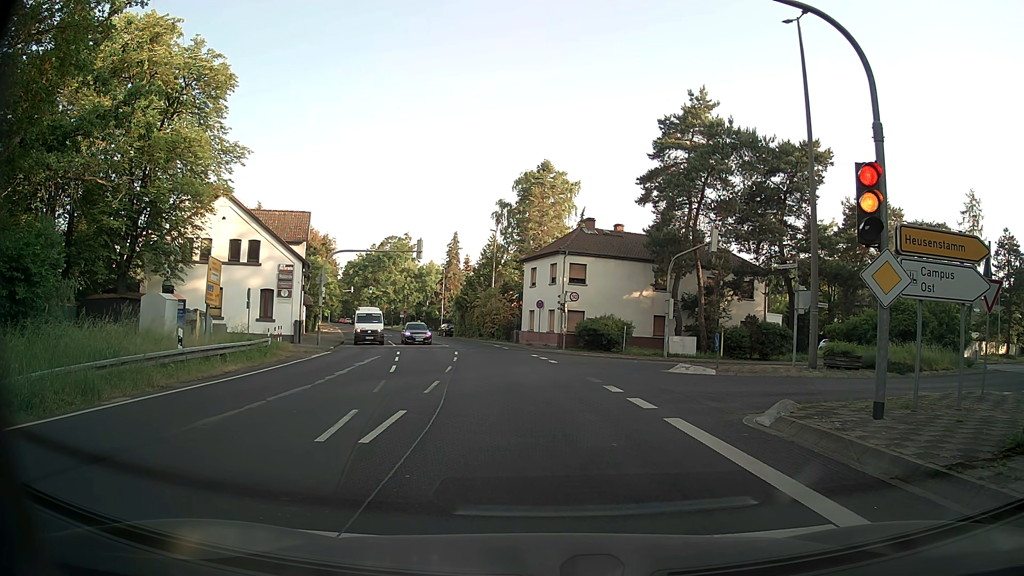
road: secondary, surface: asphalt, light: Day
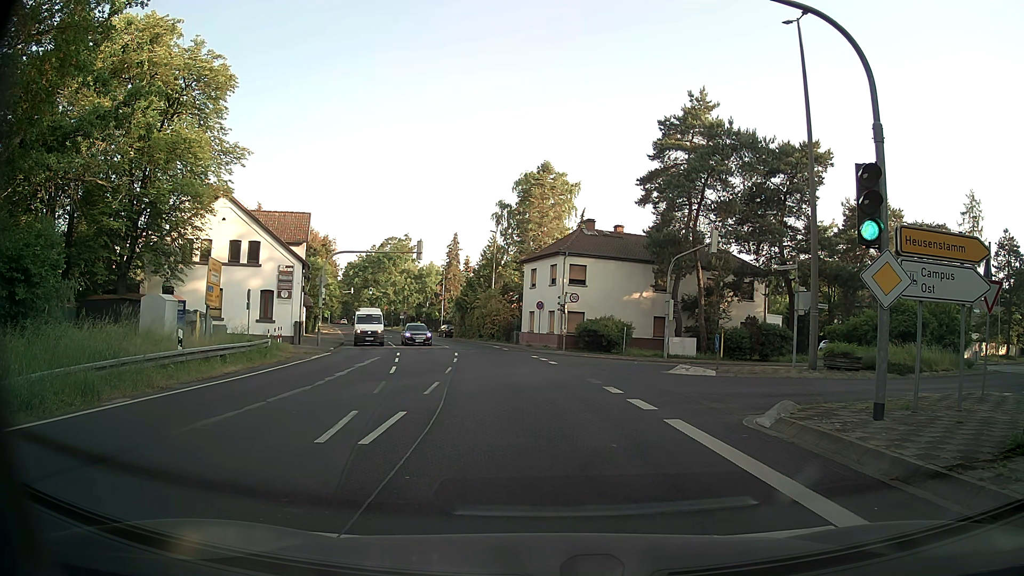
(0.0, 0.0) m; 0°
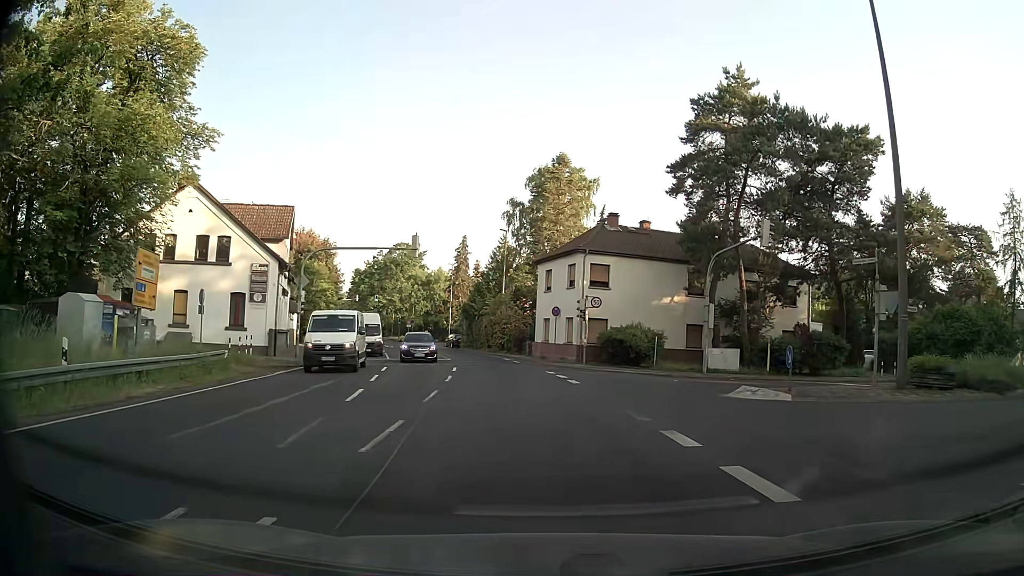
(+0.2, +6.3) m; +2°
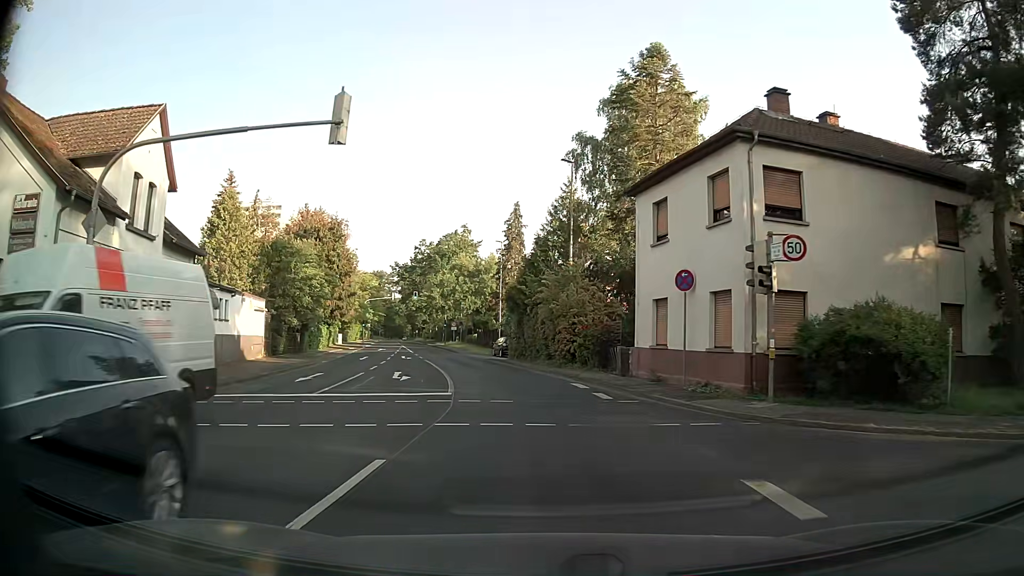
(-0.8, +21.9) m; -6°
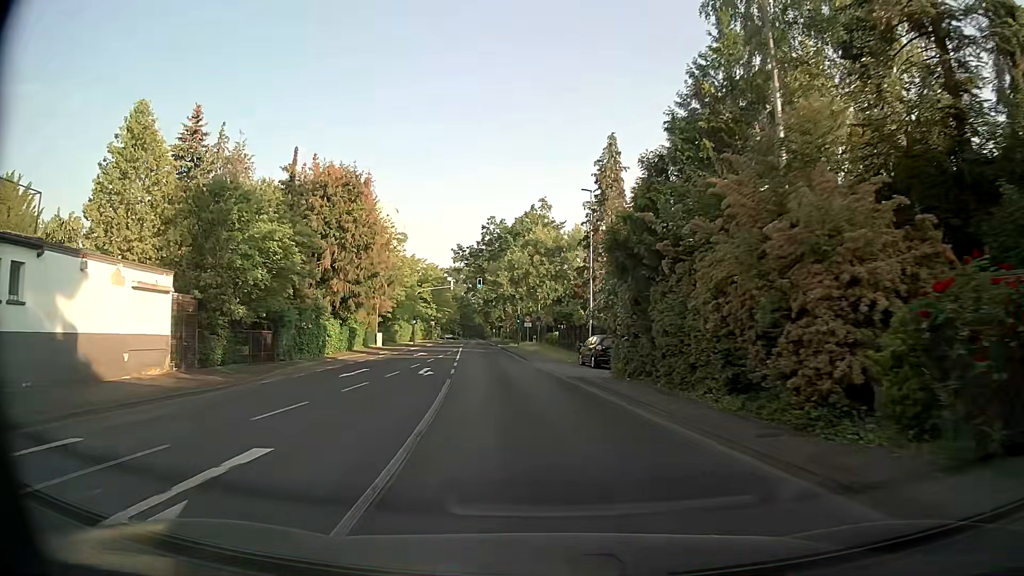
(-1.3, +19.6) m; -7°
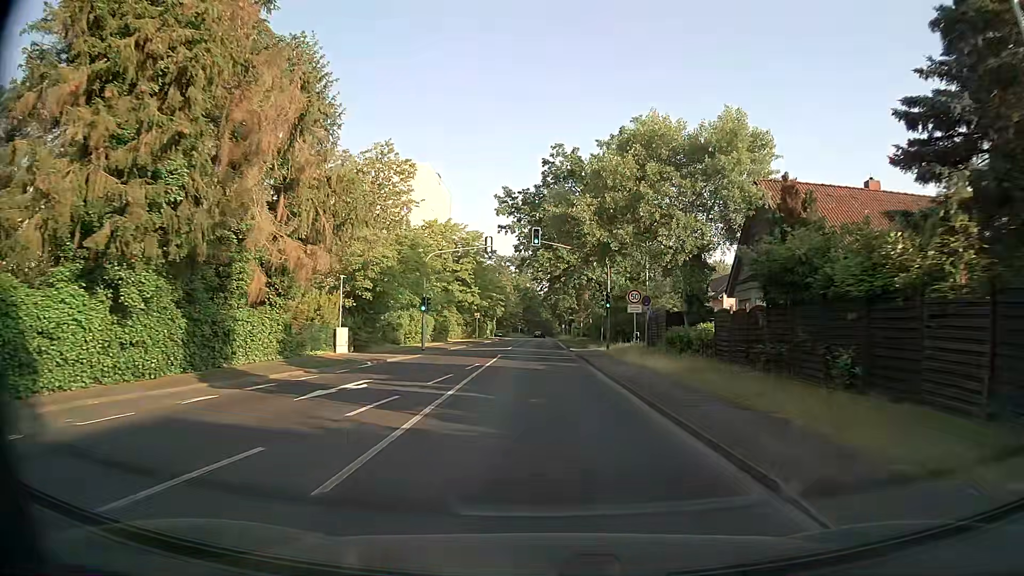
(-2.3, +30.9) m; -6°
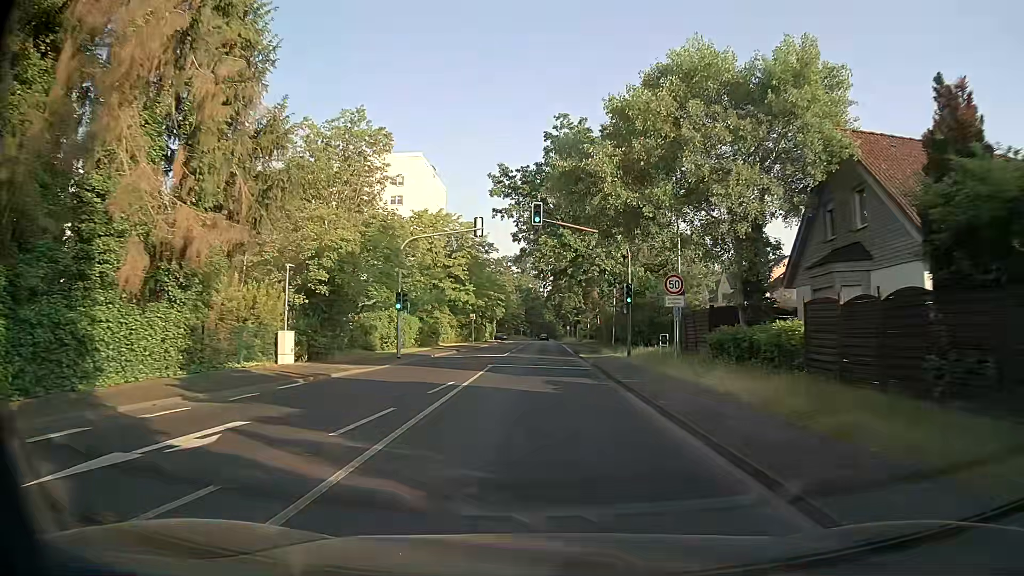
(0.0, +7.9) m; 0°
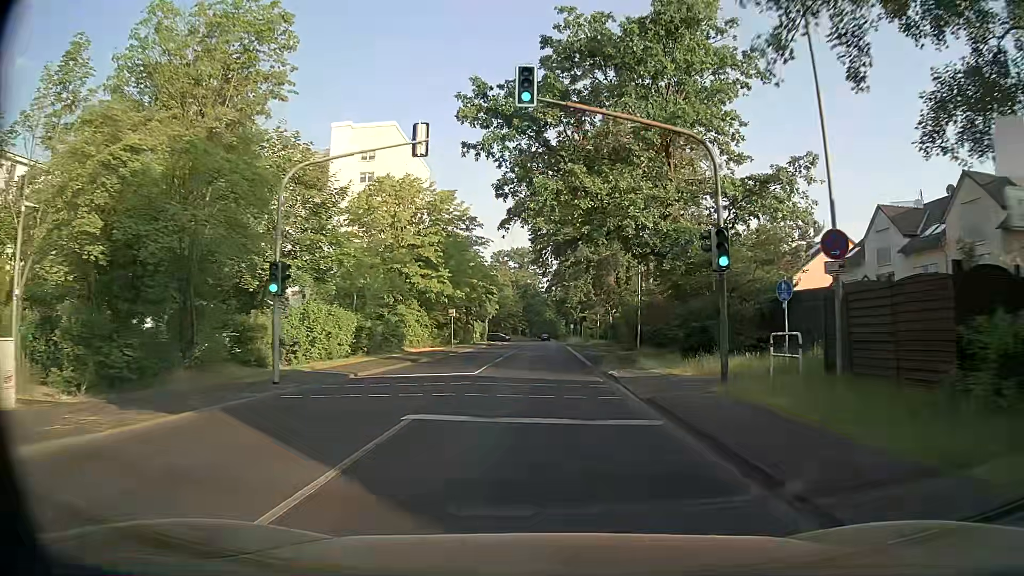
(0.0, +15.6) m; 0°
